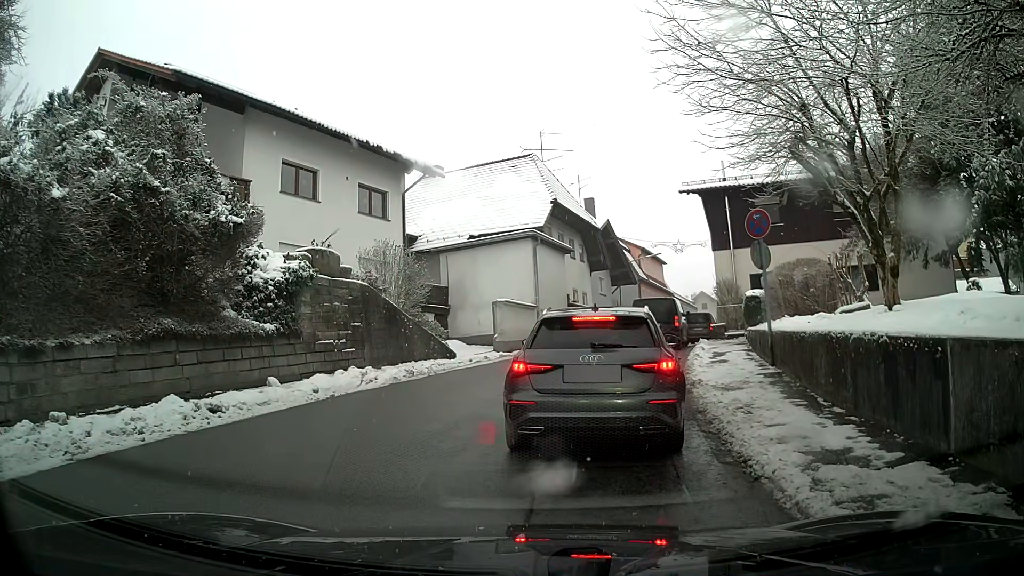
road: secondary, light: Day
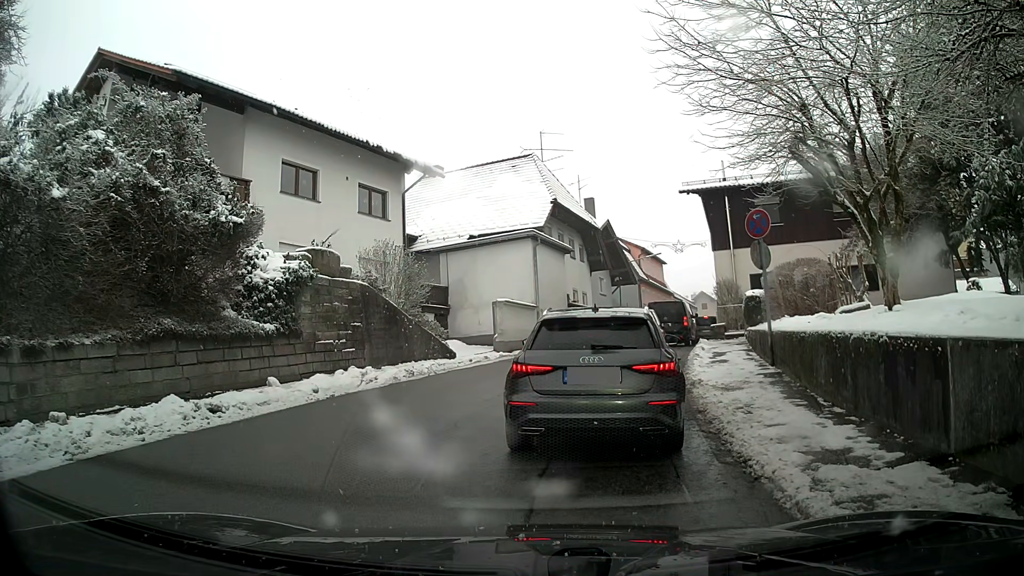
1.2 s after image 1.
(0.0, 0.0) m; 0°
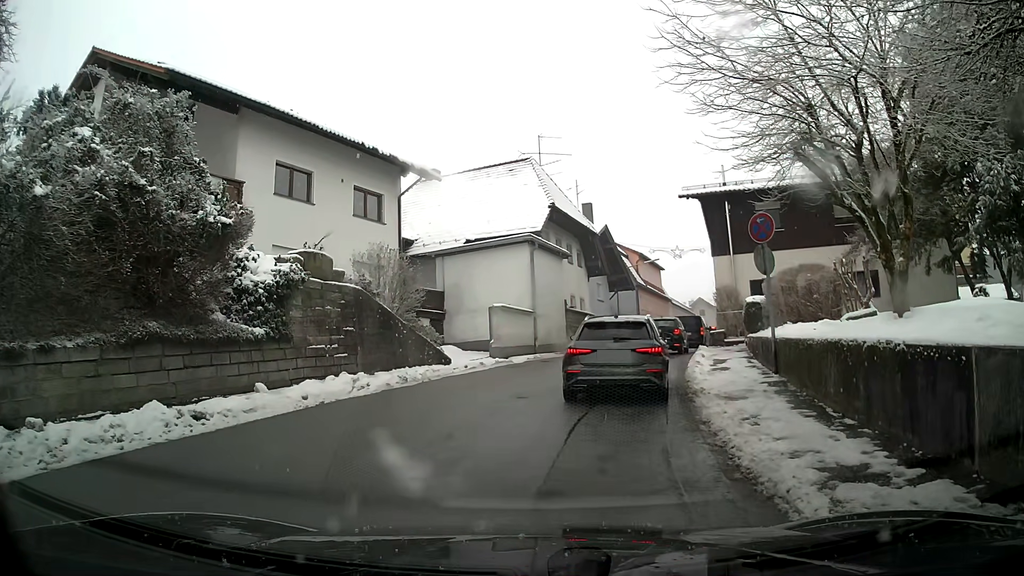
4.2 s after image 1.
(0.0, +0.4) m; 0°
(+1, +10) (+4, +20) (+7, +29) (+12, +38) (+15, +47) (+19, +56) (+23, +65) (+27, +75) (+32, +84) (+37, +92) m
